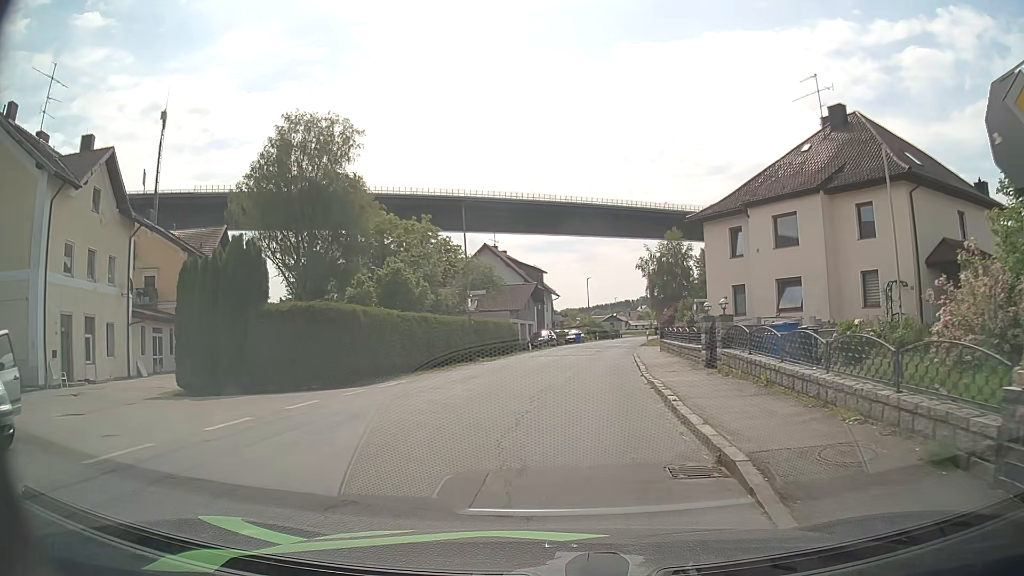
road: unclassified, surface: asphalt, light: Day
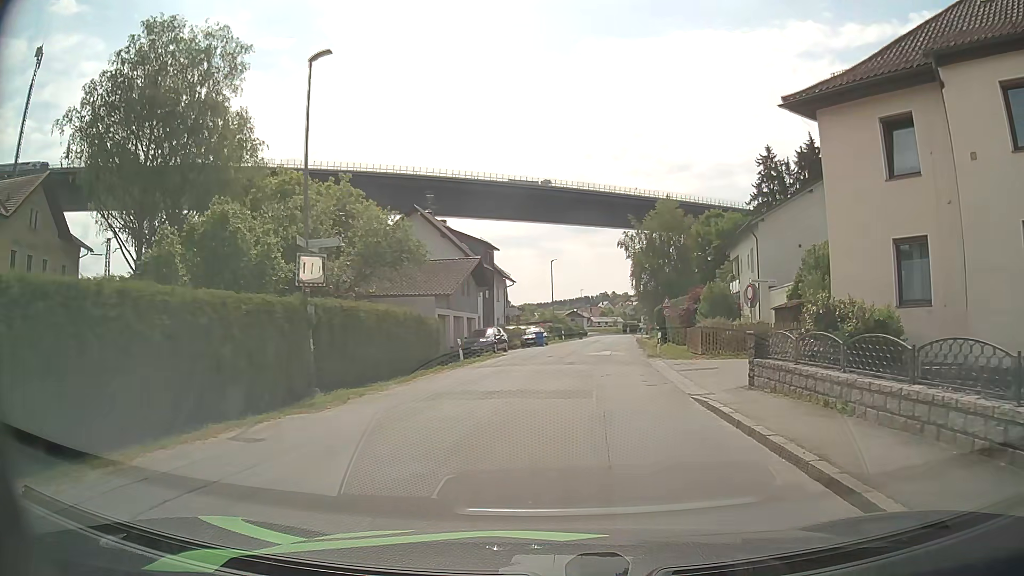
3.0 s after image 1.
(+0.4, +19.7) m; +3°
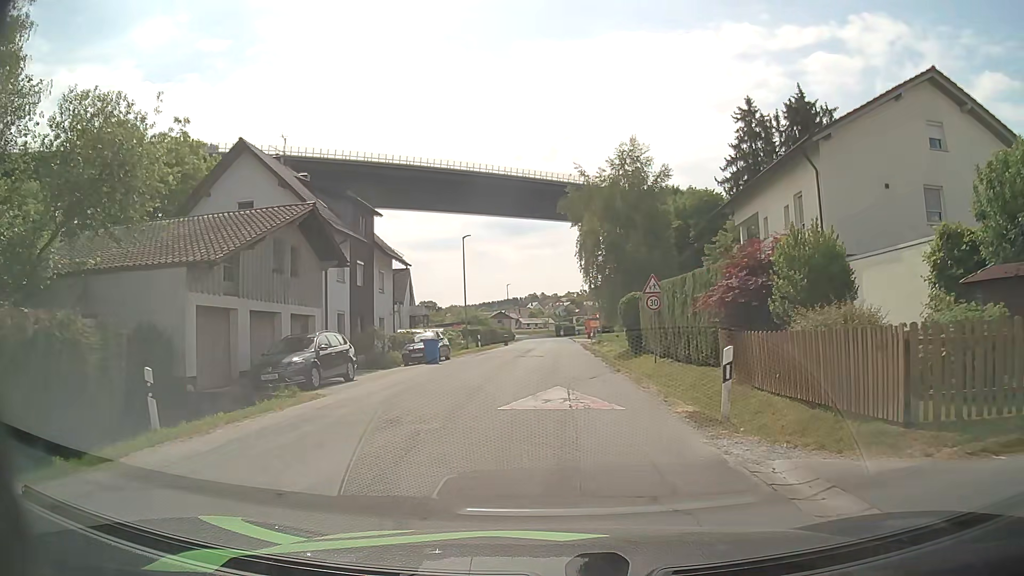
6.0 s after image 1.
(+1.1, +19.6) m; +7°
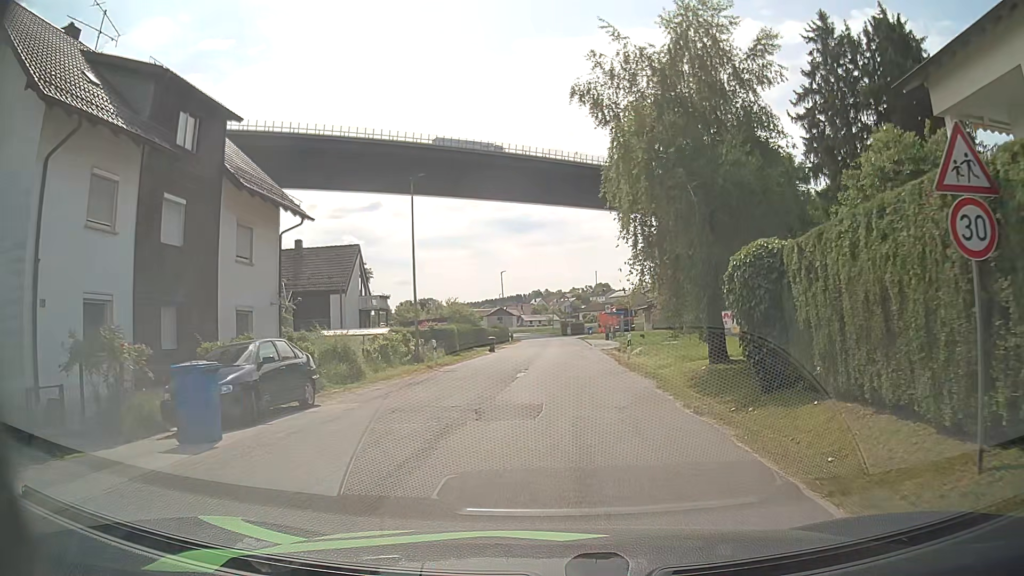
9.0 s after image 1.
(-0.4, +19.6) m; -1°
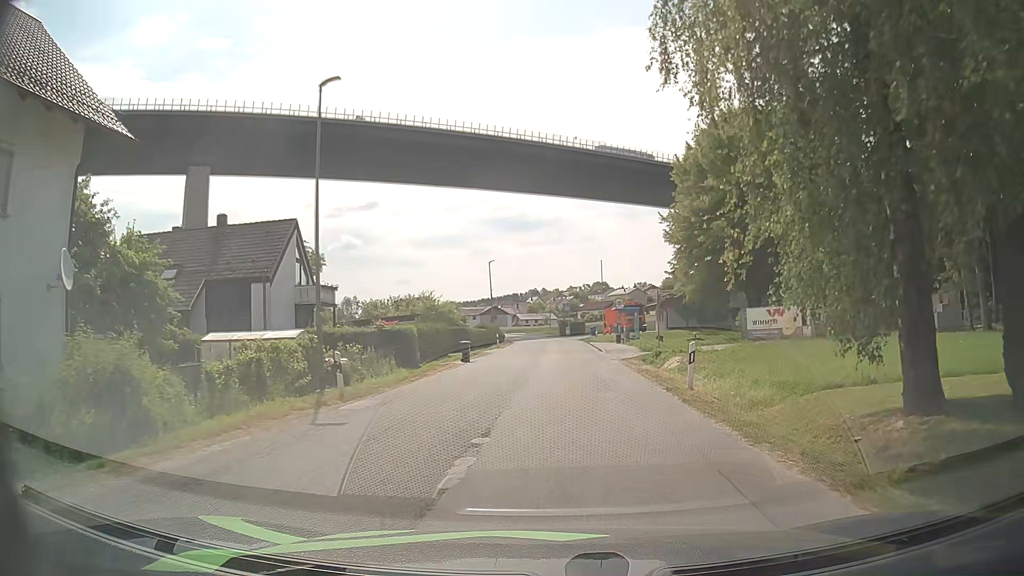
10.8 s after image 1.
(+0.1, +12.2) m; 0°
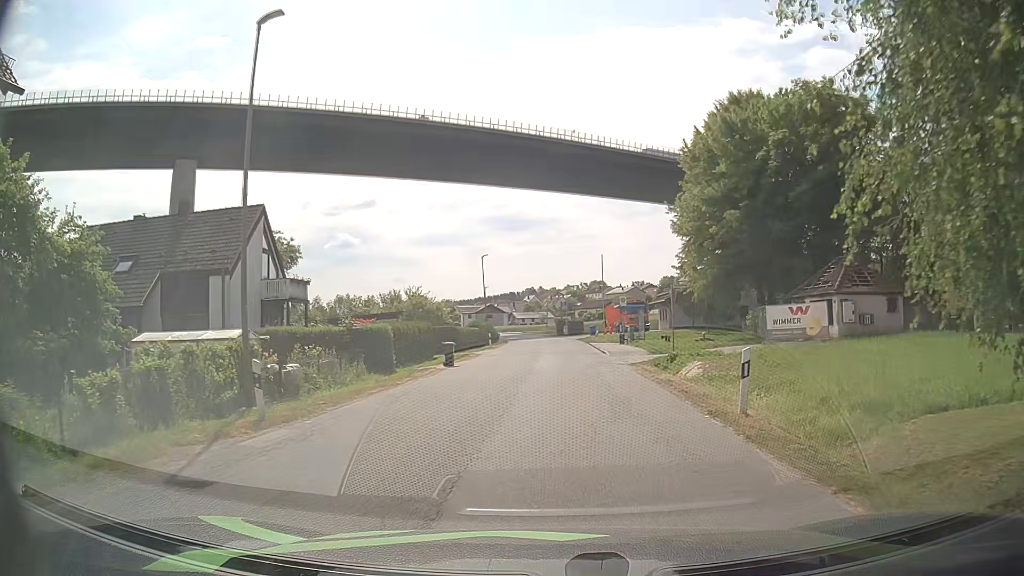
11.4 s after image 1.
(0.0, +4.3) m; 0°
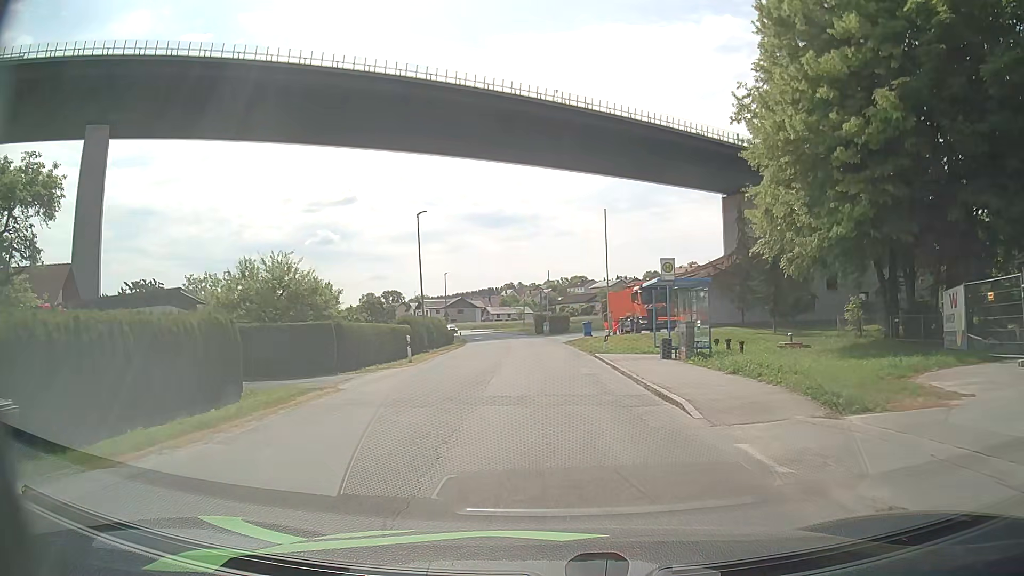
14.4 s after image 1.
(+0.6, +22.7) m; +2°
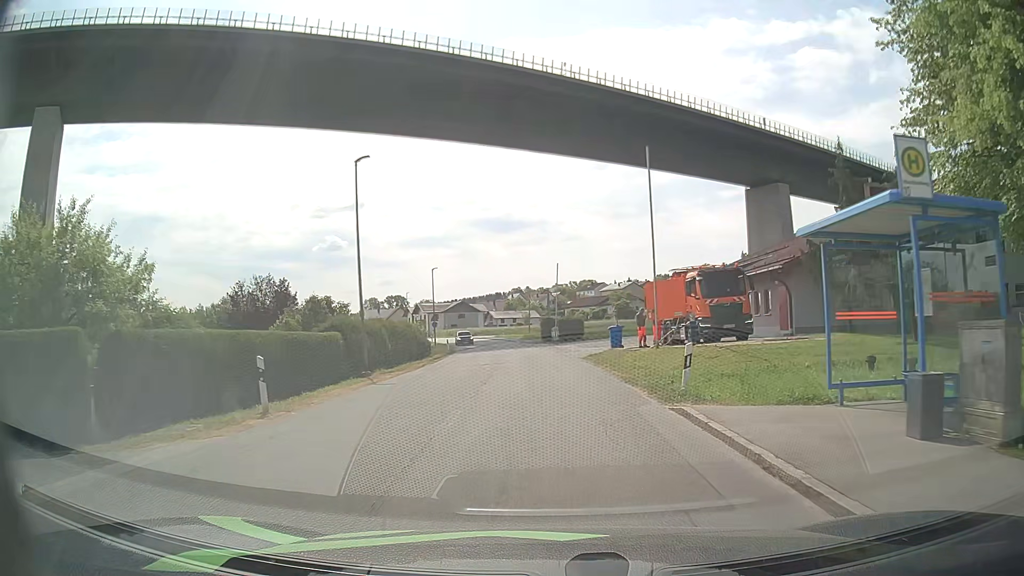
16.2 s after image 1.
(-0.1, +14.8) m; -1°
(0, +10) (0, +20) (-1, +30) (-1, +40) (-2, +50) (-3, +60) (-5, +70) (-7, +80) (-9, +89) (-12, +99) m
